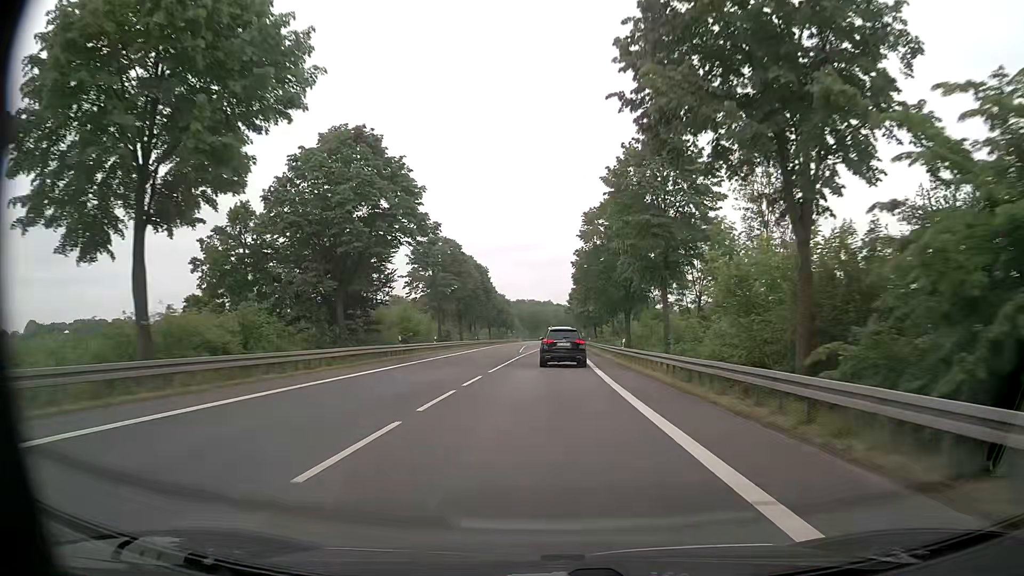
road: primary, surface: asphalt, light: Day
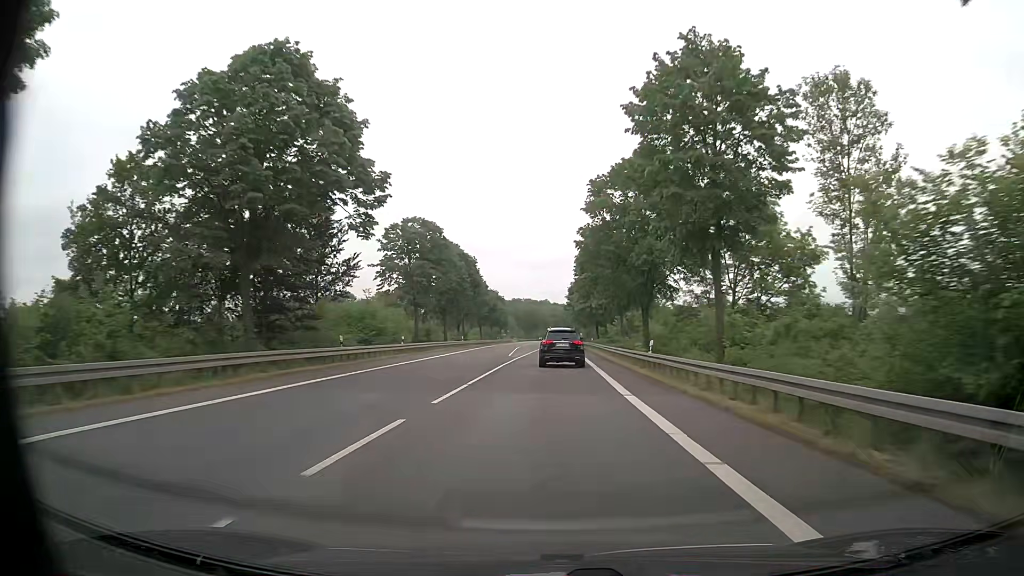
(0.0, +11.7) m; 0°
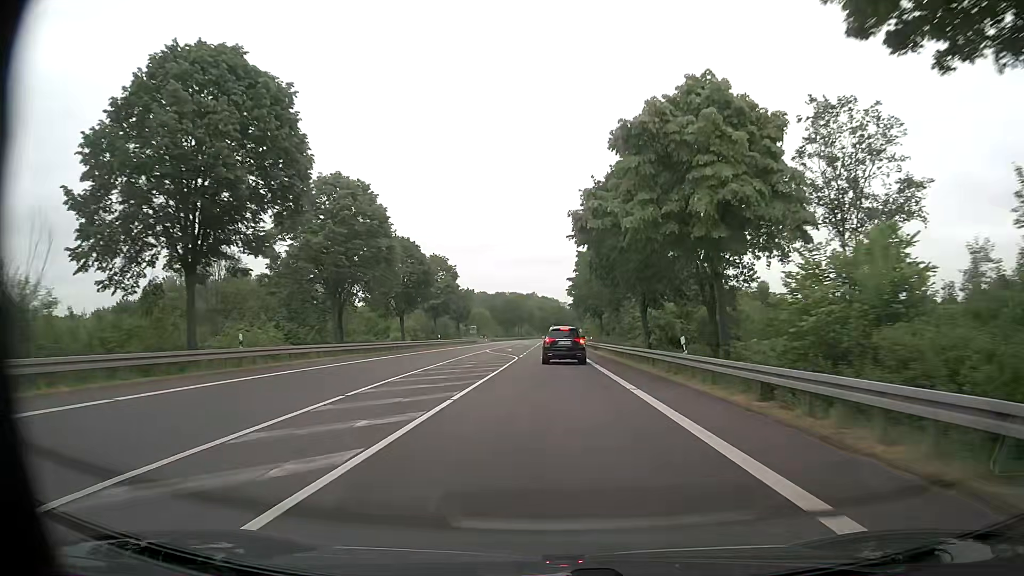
(+0.8, +58.9) m; +1°
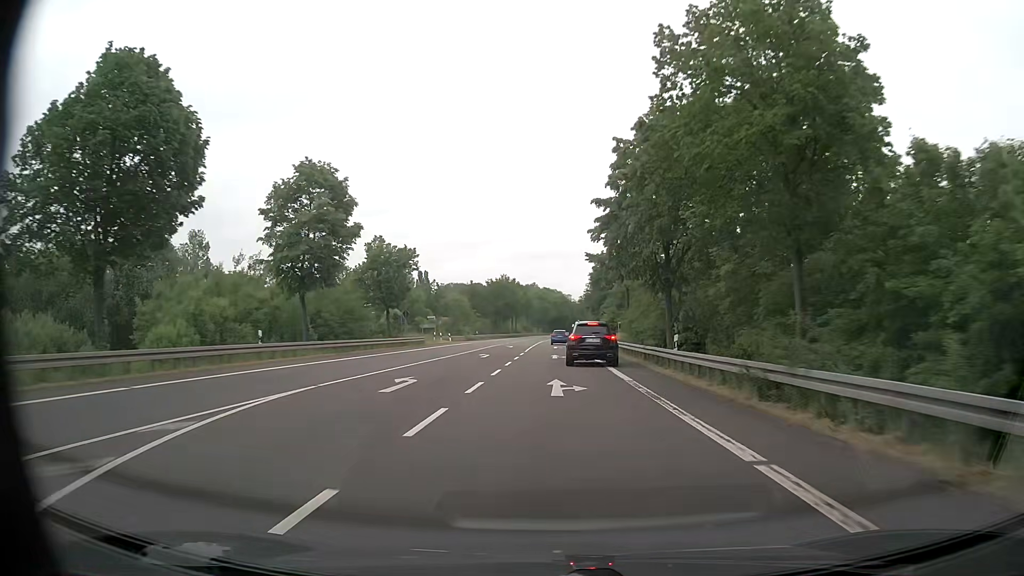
(0.0, +45.9) m; 0°
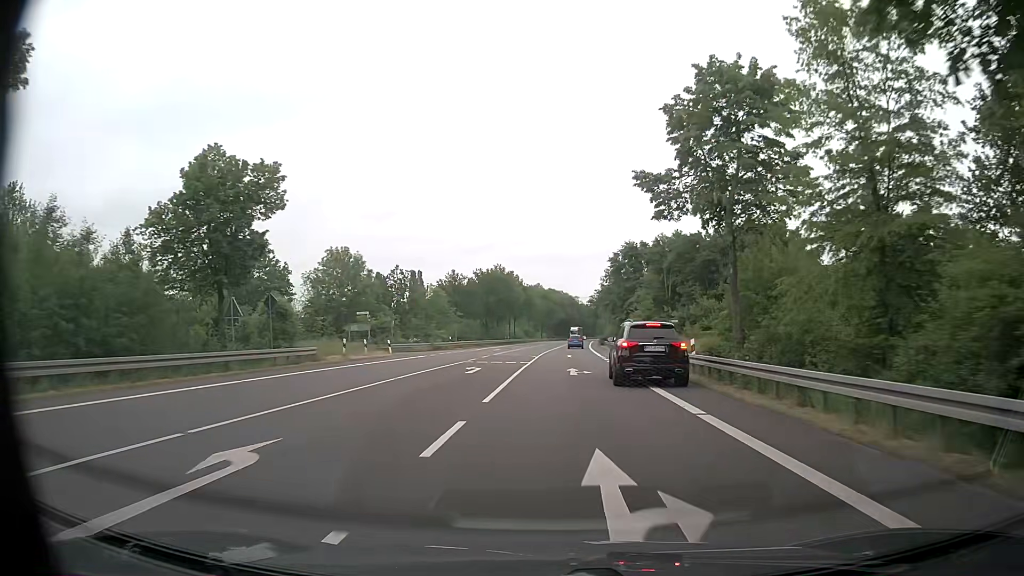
(-0.3, +30.9) m; -1°
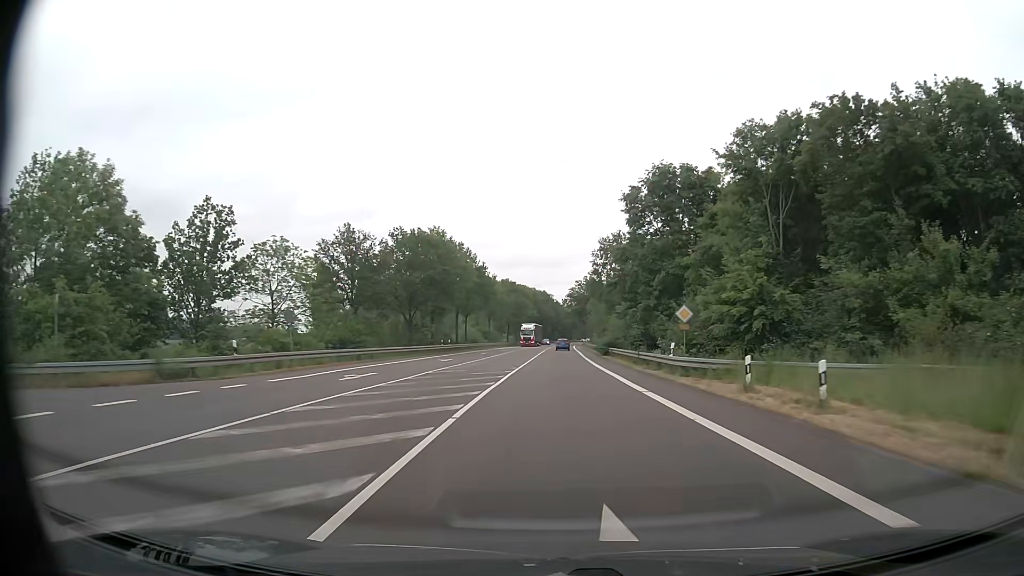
(+0.7, +43.1) m; +2°
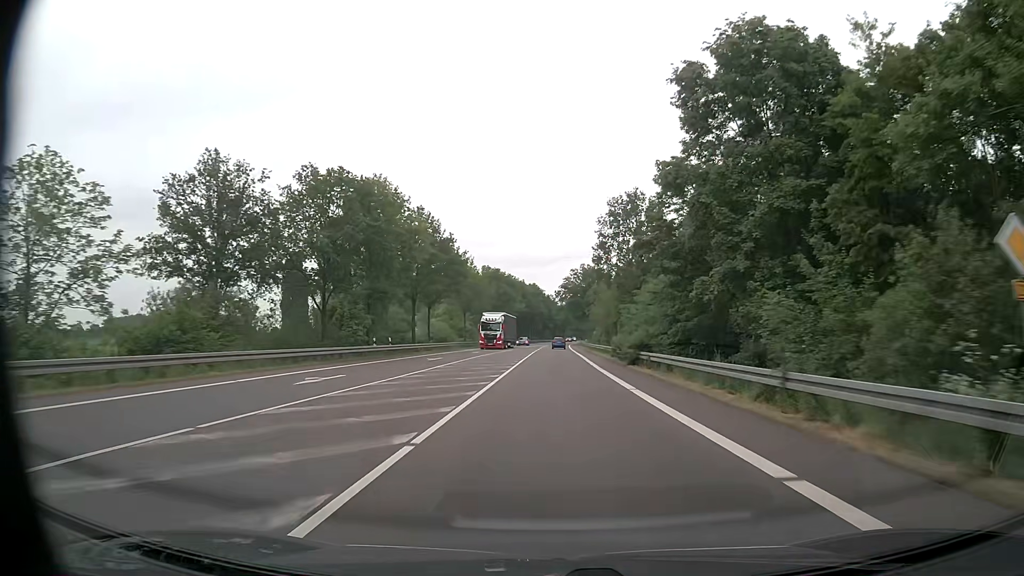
(0.0, +23.8) m; 0°
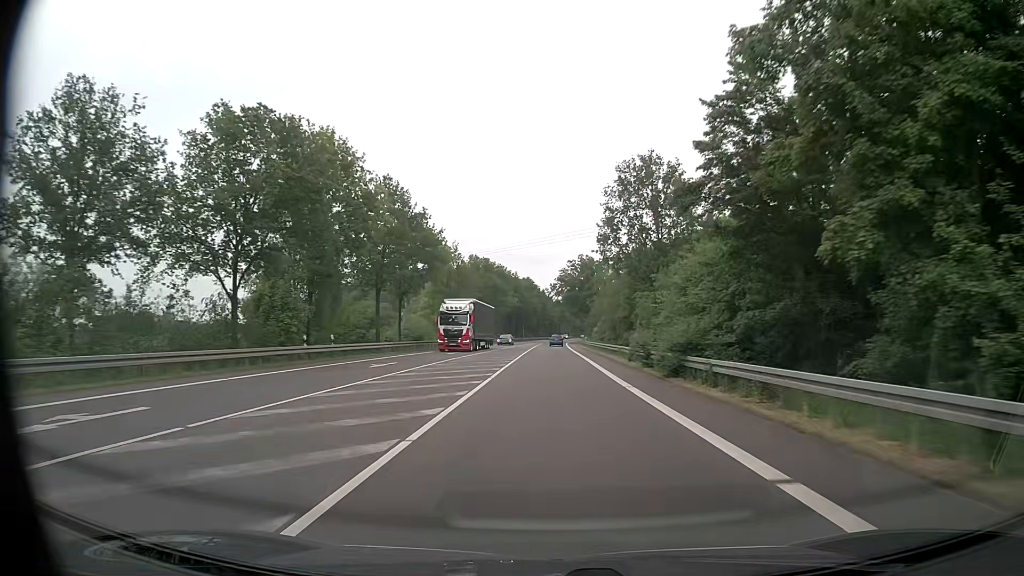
(+0.1, +12.2) m; 0°
(0, +10) (0, +20) (0, +30) (+1, +40) (+1, +50) (+1, +60) (+1, +70) (+1, +80) (+2, +90) (+2, +100) m
